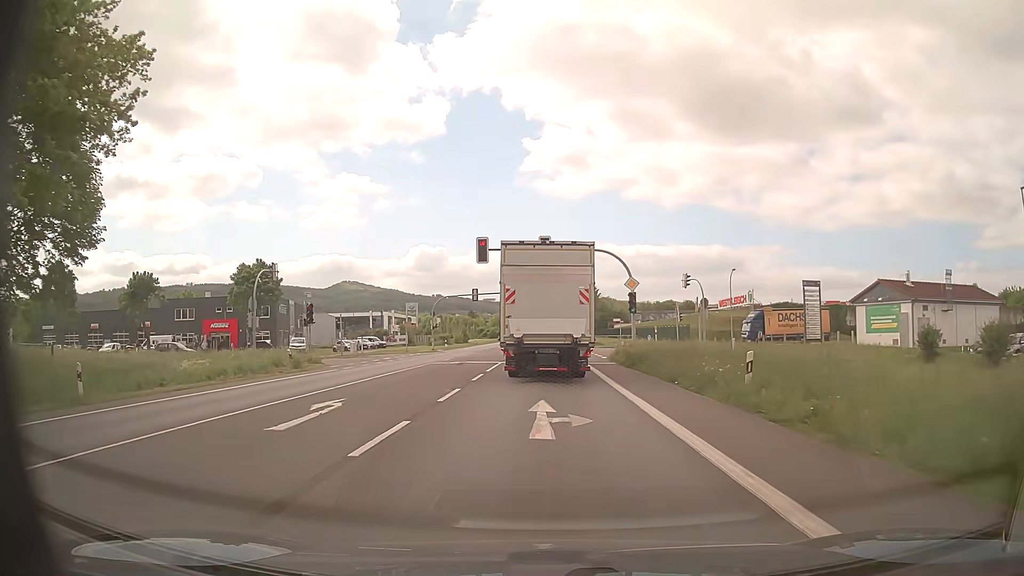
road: primary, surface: asphalt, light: Day
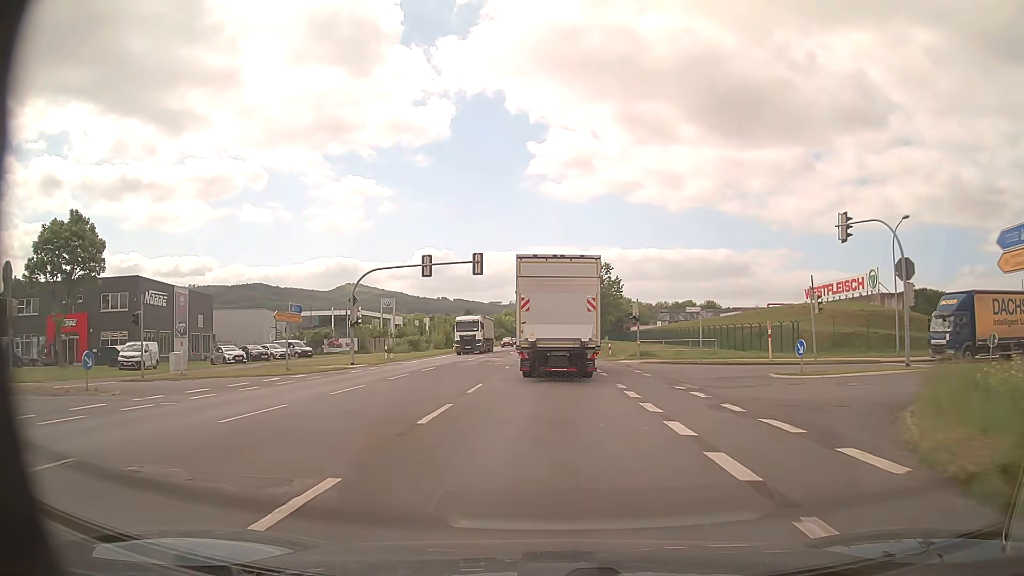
(-0.3, +33.6) m; -1°
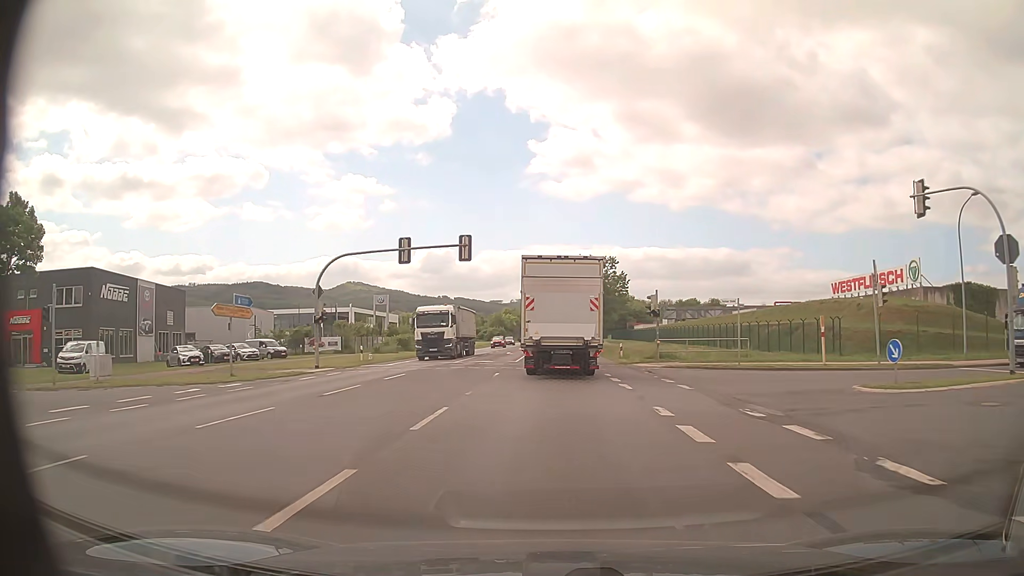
(0.0, +6.9) m; 0°
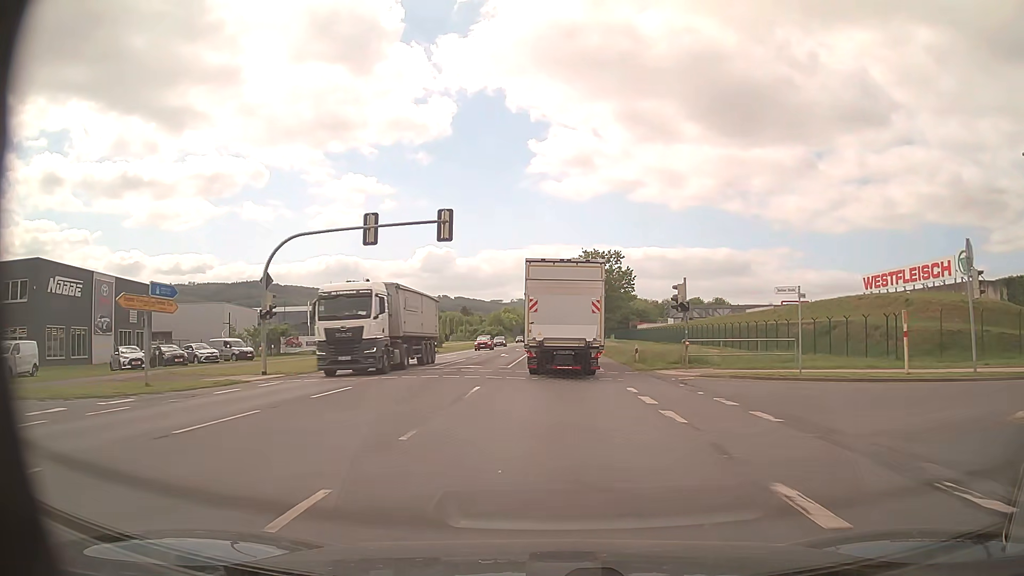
(0.0, +7.1) m; 0°
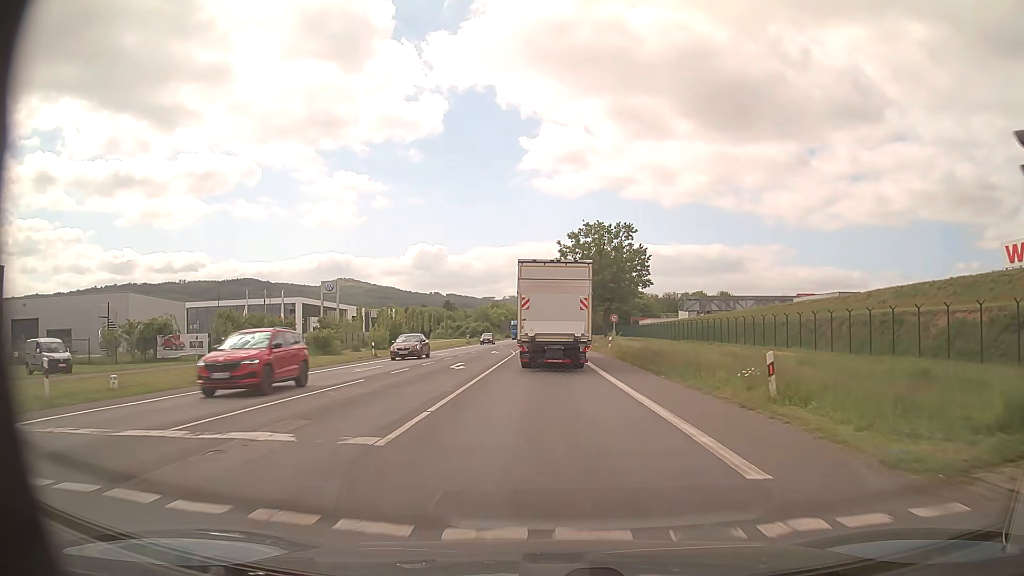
(+0.1, +22.0) m; +1°
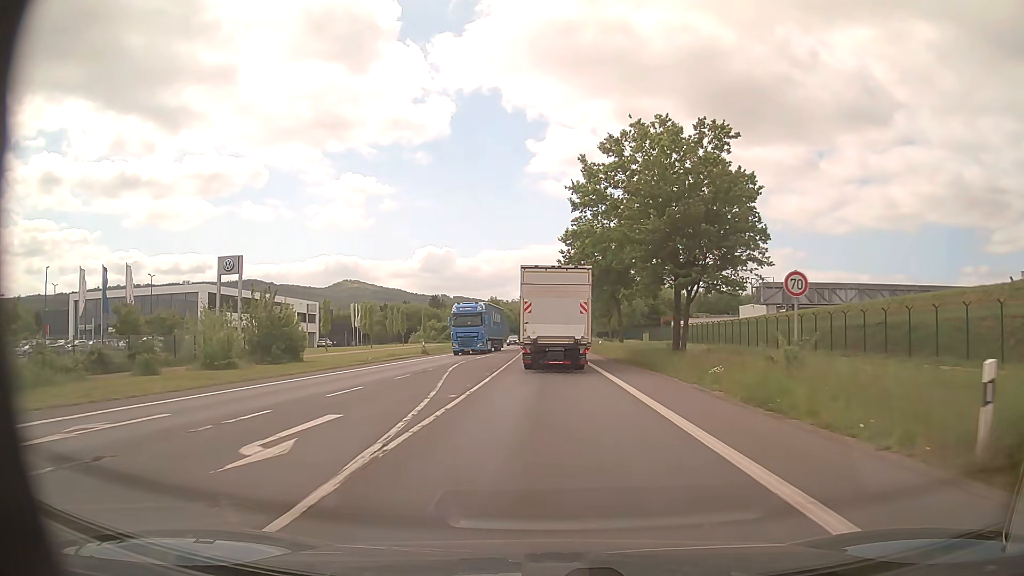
(-0.2, +39.3) m; -1°
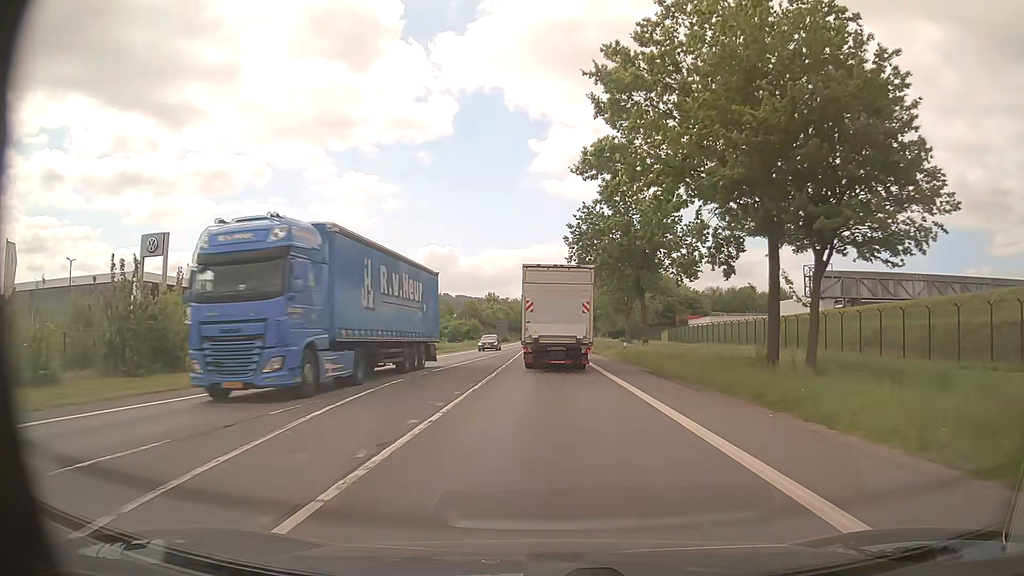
(0.0, +16.3) m; 0°
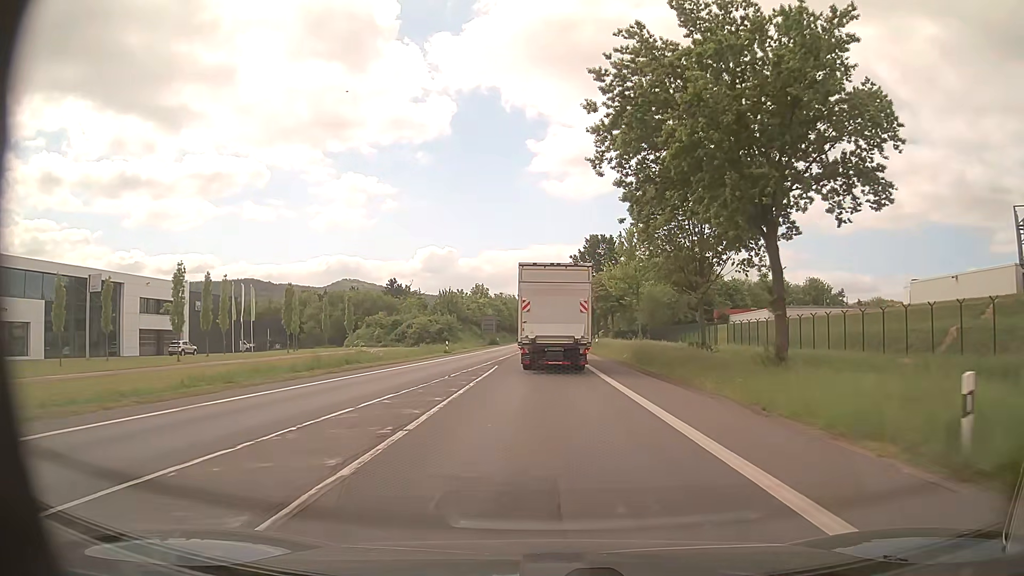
(+0.1, +32.9) m; 0°
(0, +10) (0, +20) (0, +30) (0, +40) (0, +50) (0, +60) (0, +70) (0, +80) (0, +90) (0, +100) m
